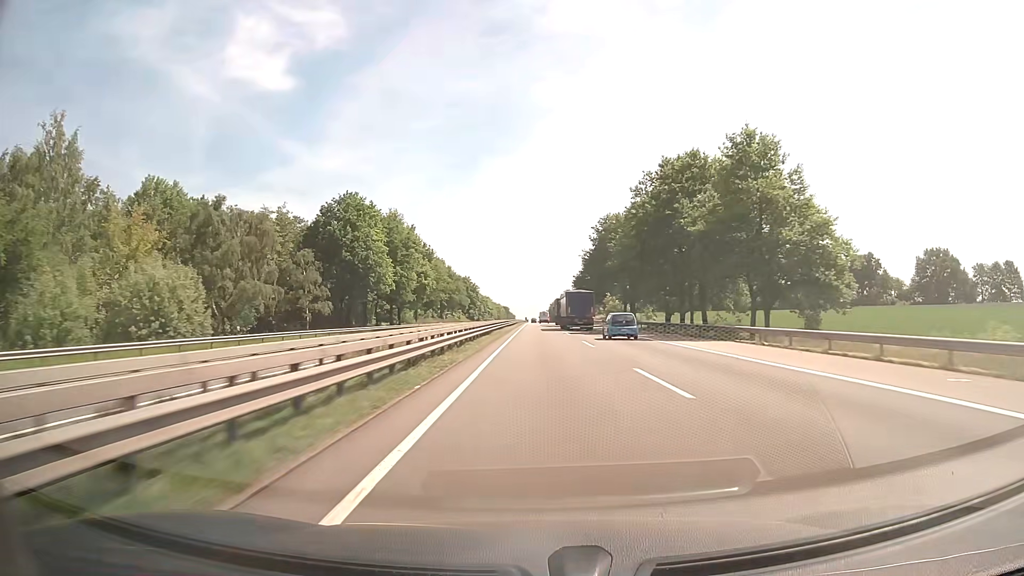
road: motorway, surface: asphalt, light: Day
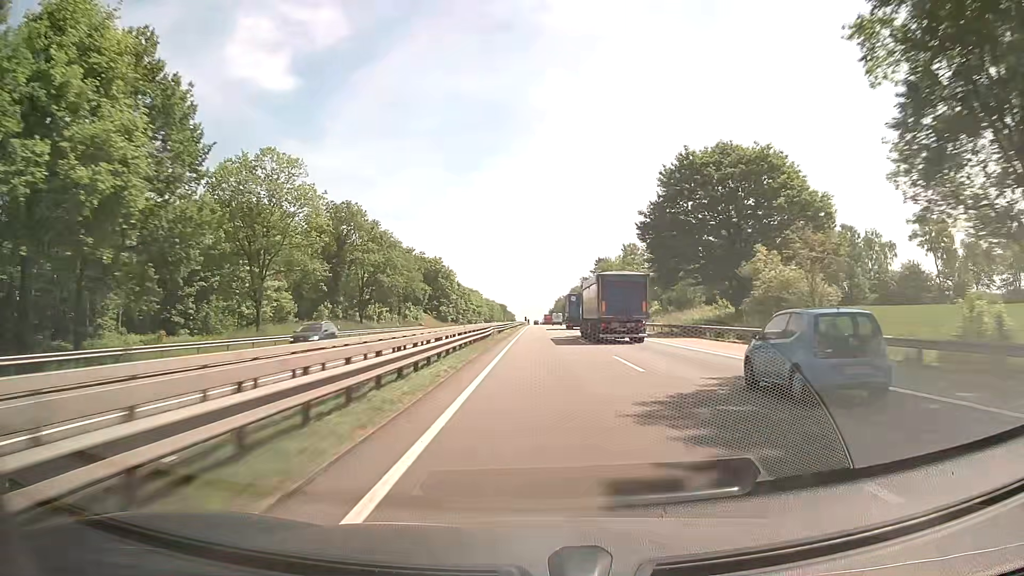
(+0.1, +82.5) m; 0°
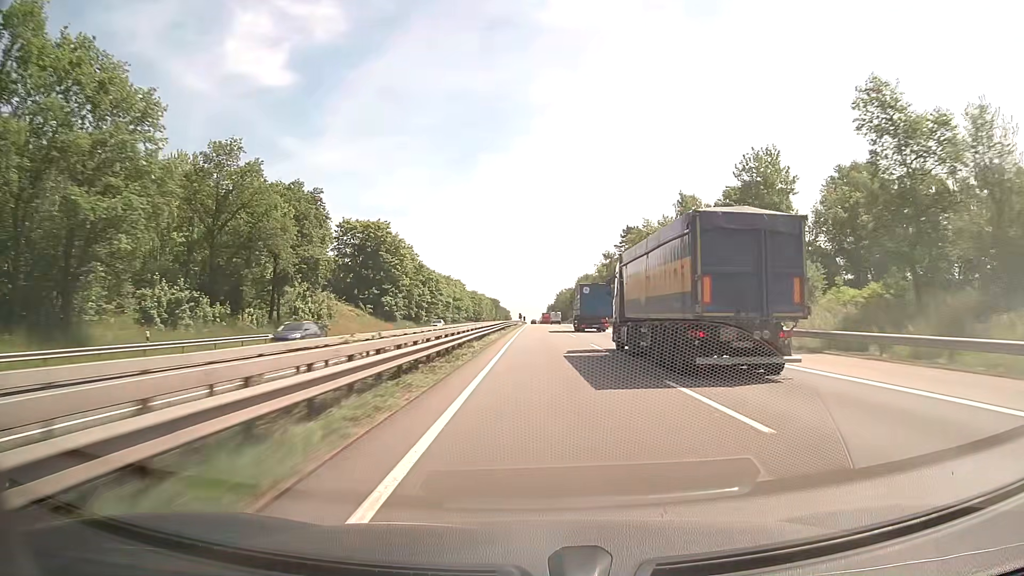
(0.0, +61.9) m; 0°
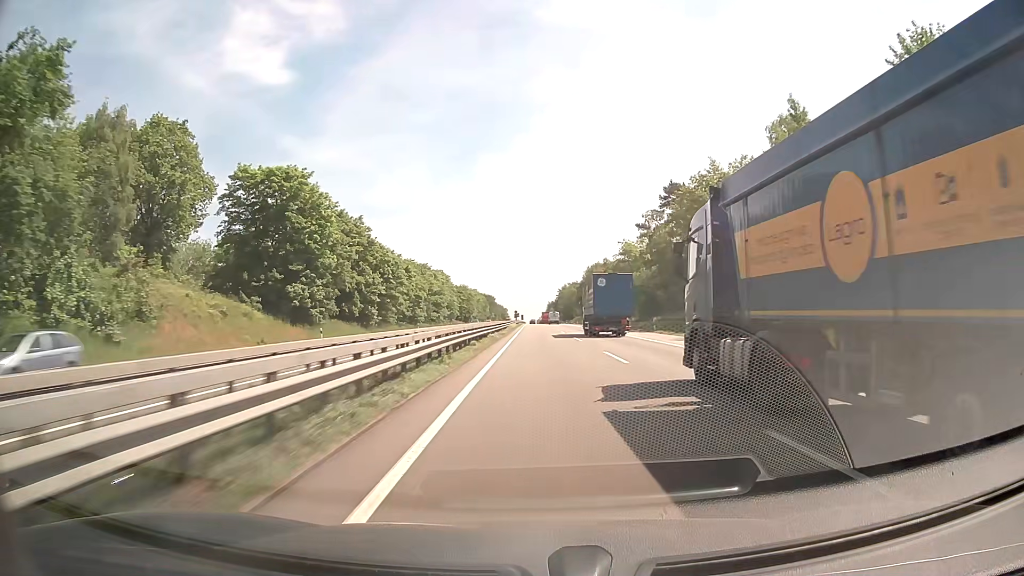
(0.0, +41.4) m; 0°
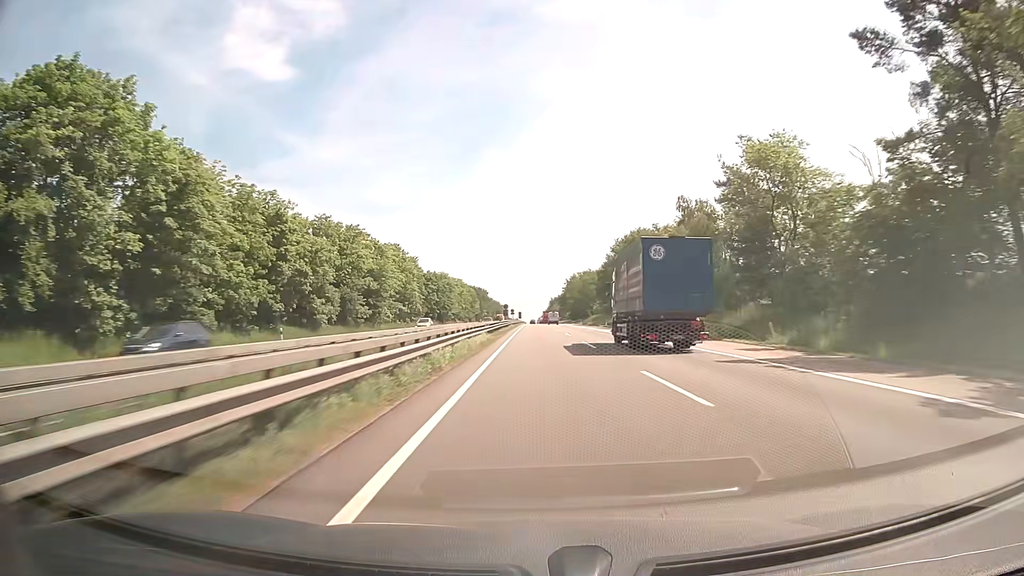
(+0.1, +62.0) m; 0°
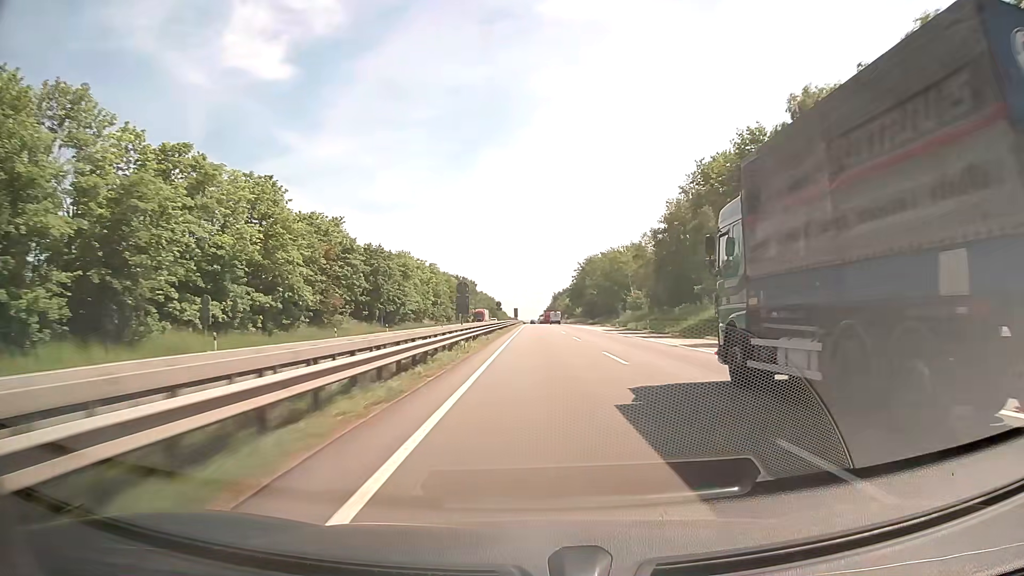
(-0.1, +62.1) m; 0°
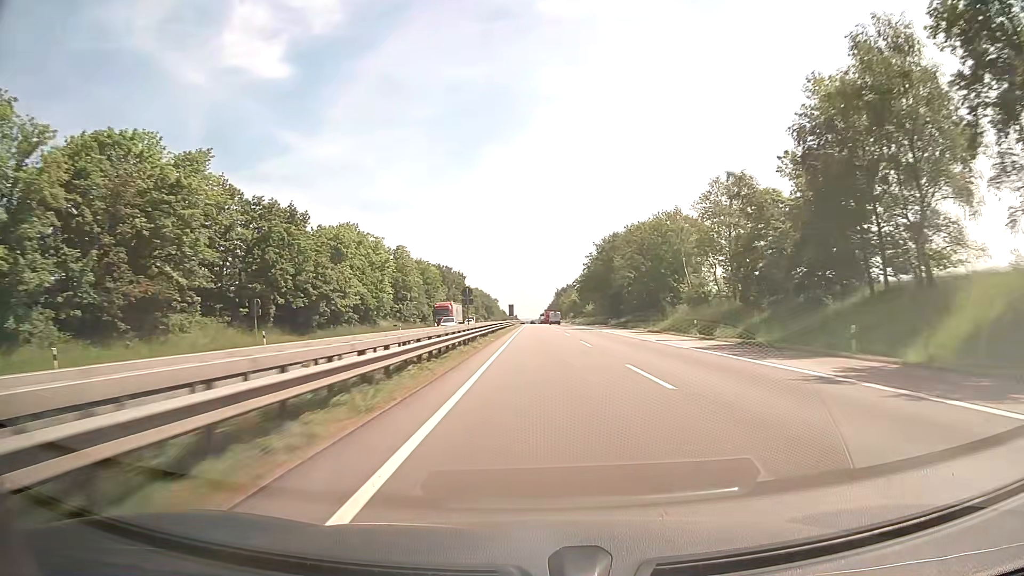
(0.0, +41.4) m; 0°
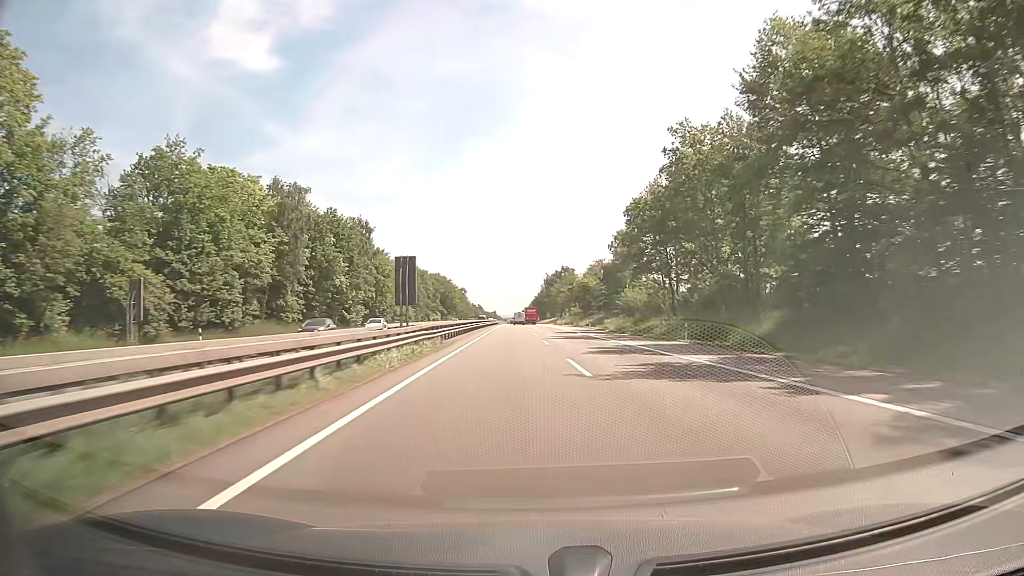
(+0.6, +103.4) m; +1°
(0, +10) (0, +20) (0, +30) (0, +40) (+1, +50) (+1, +60) (+1, +70) (+1, +80) (+1, +90) (+1, +100) m
